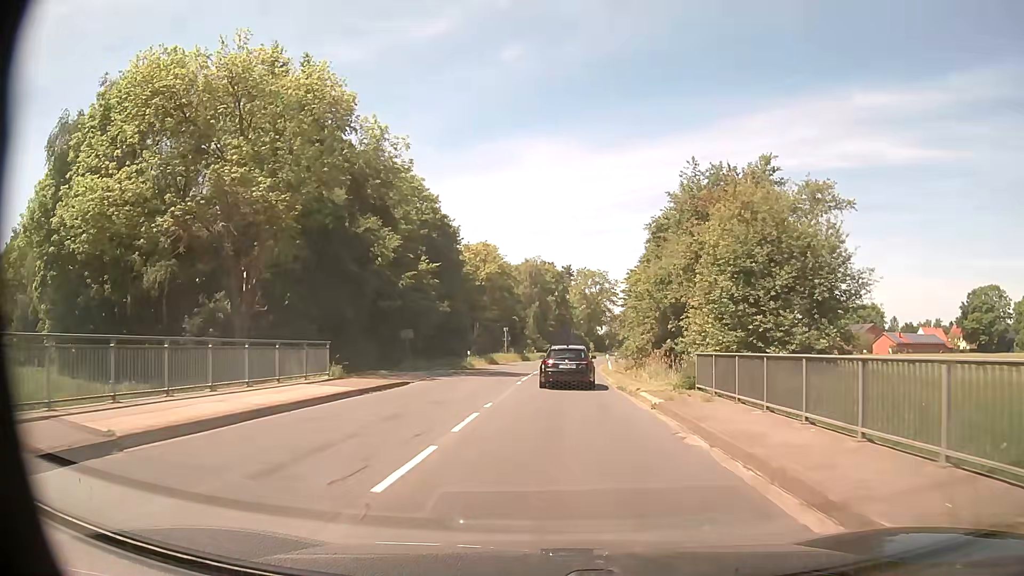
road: secondary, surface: asphalt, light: Day
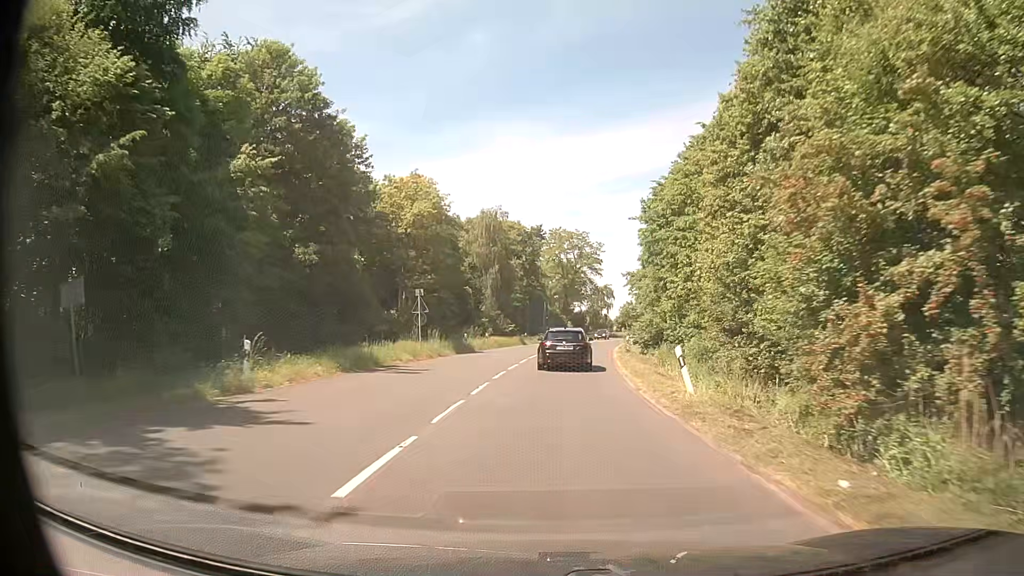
(+0.8, +32.2) m; +3°
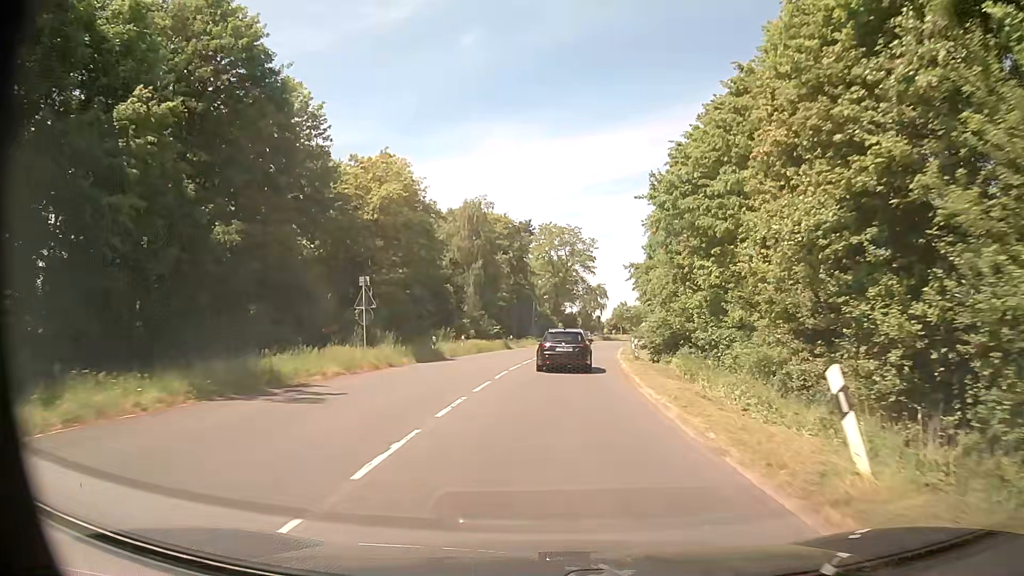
(+0.1, +8.3) m; +1°
(0, +10) (+1, +20) (+1, +30) (+2, +40) (+3, +50) (+5, +60) (+7, +70) (+9, +79) (+11, +89) (+13, +99) m
